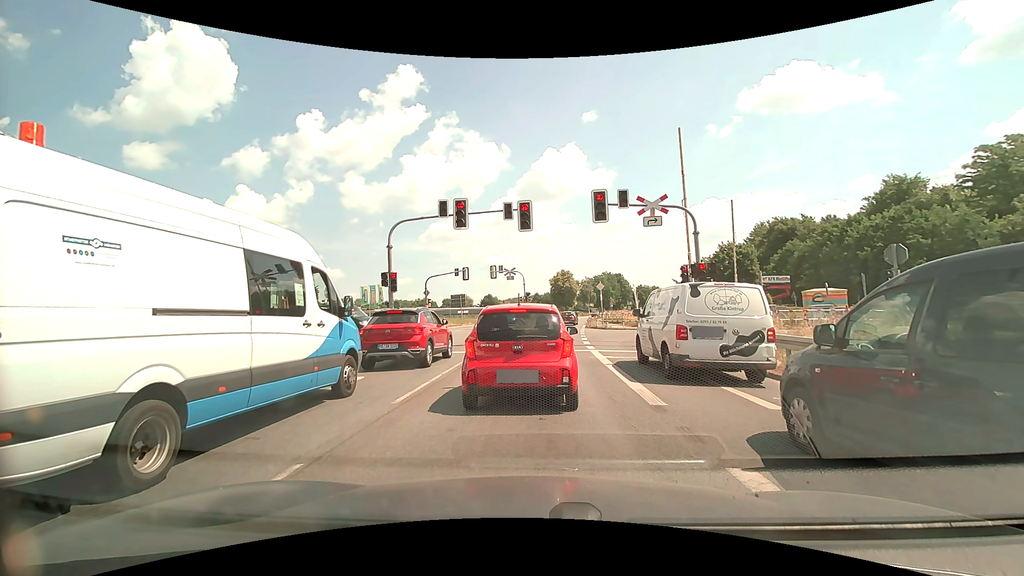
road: primary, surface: asphalt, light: Day
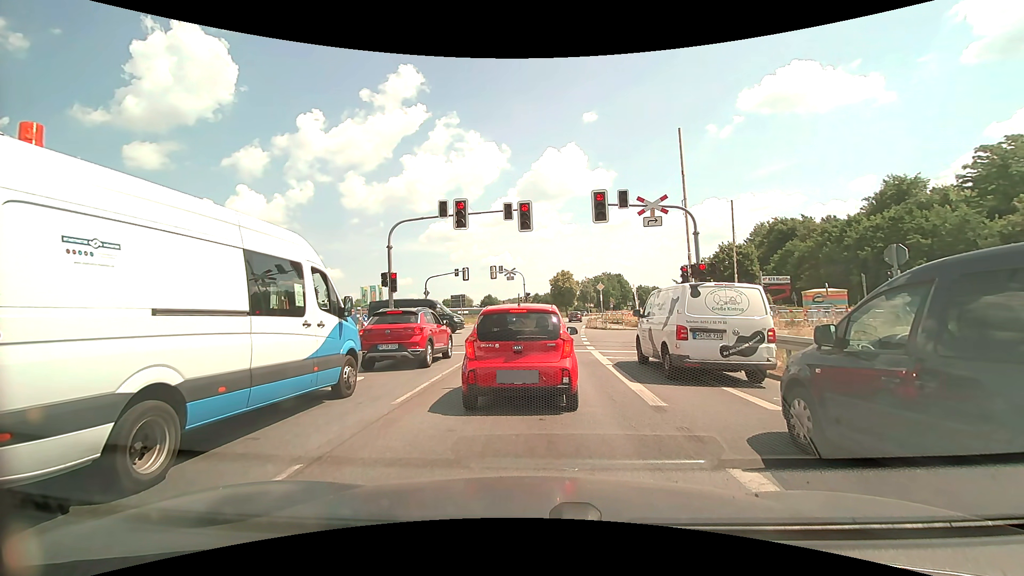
(0.0, 0.0) m; 0°
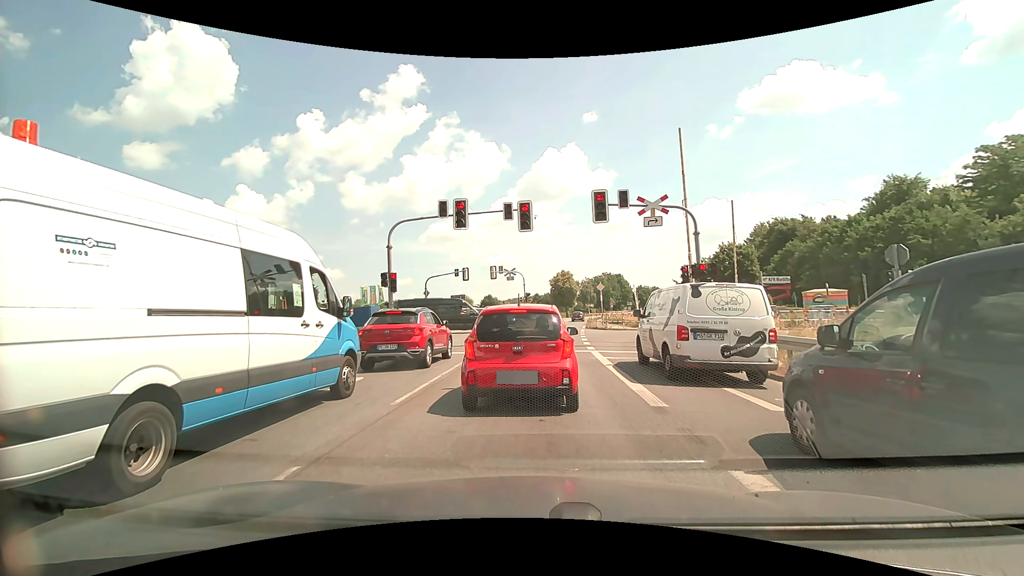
(0.0, 0.0) m; 0°
